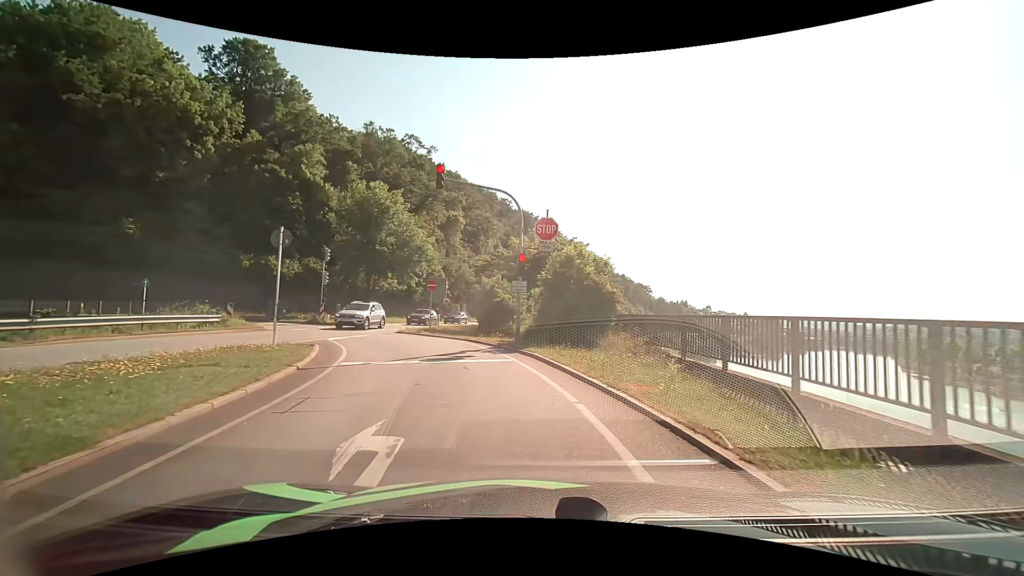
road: primary_link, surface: asphalt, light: Day
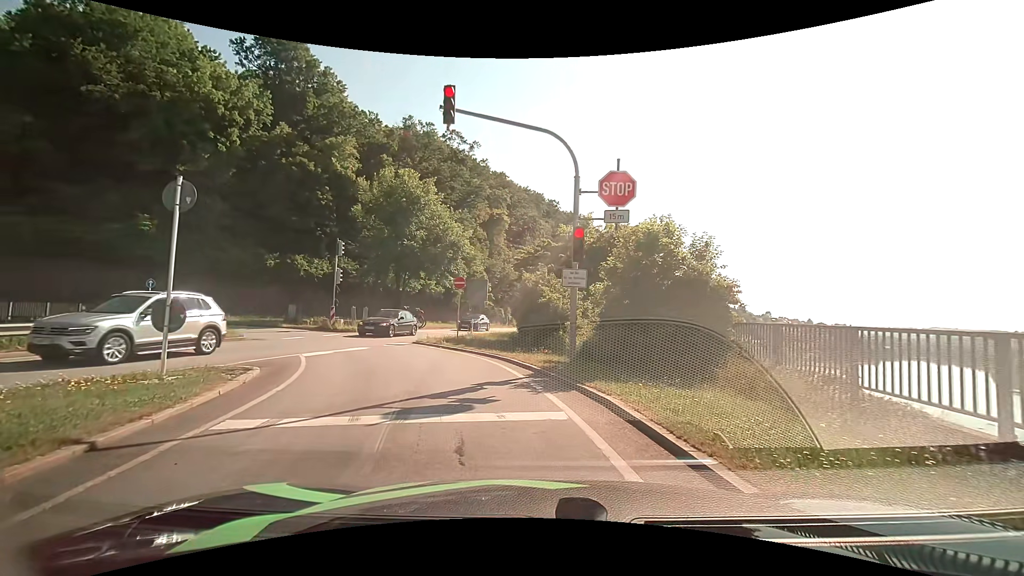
(-0.3, +6.3) m; -5°
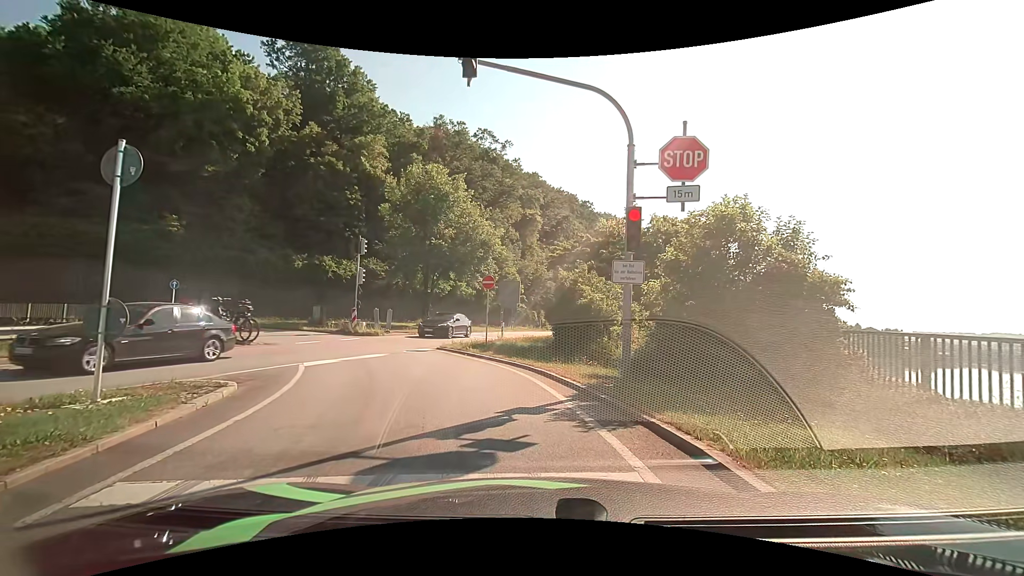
(-0.1, +2.2) m; -3°
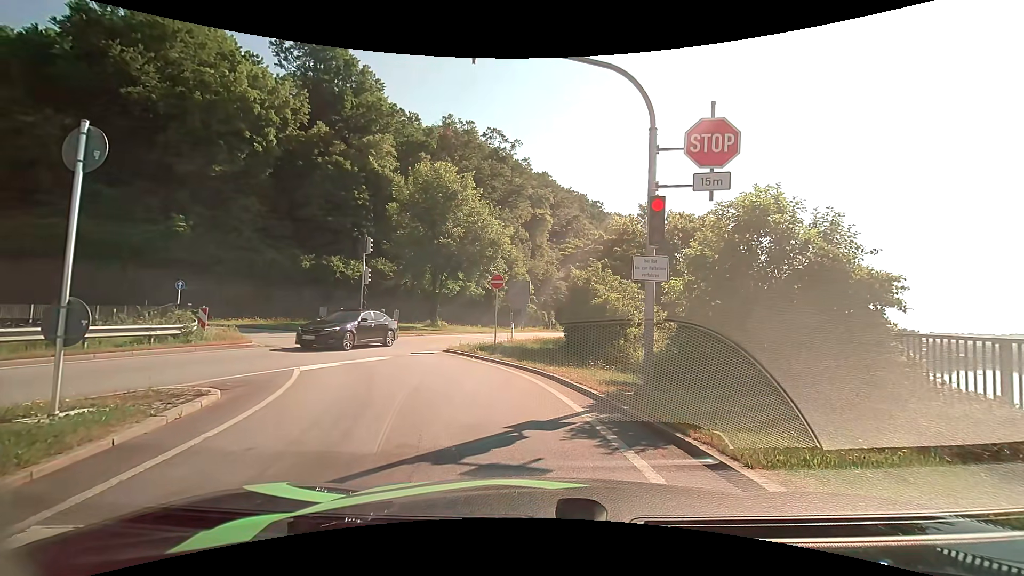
(0.0, +0.9) m; 0°
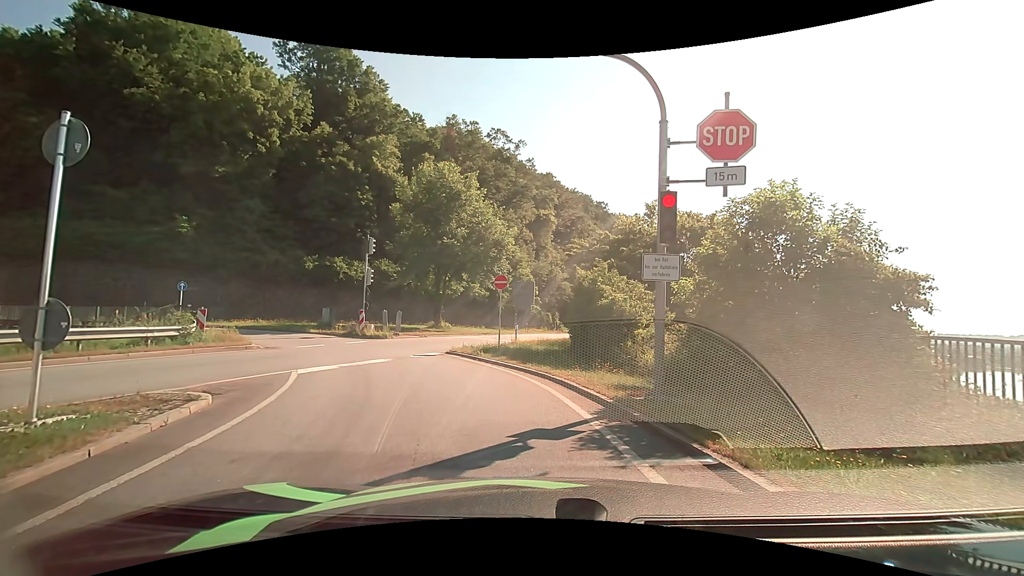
(0.0, +0.4) m; 0°
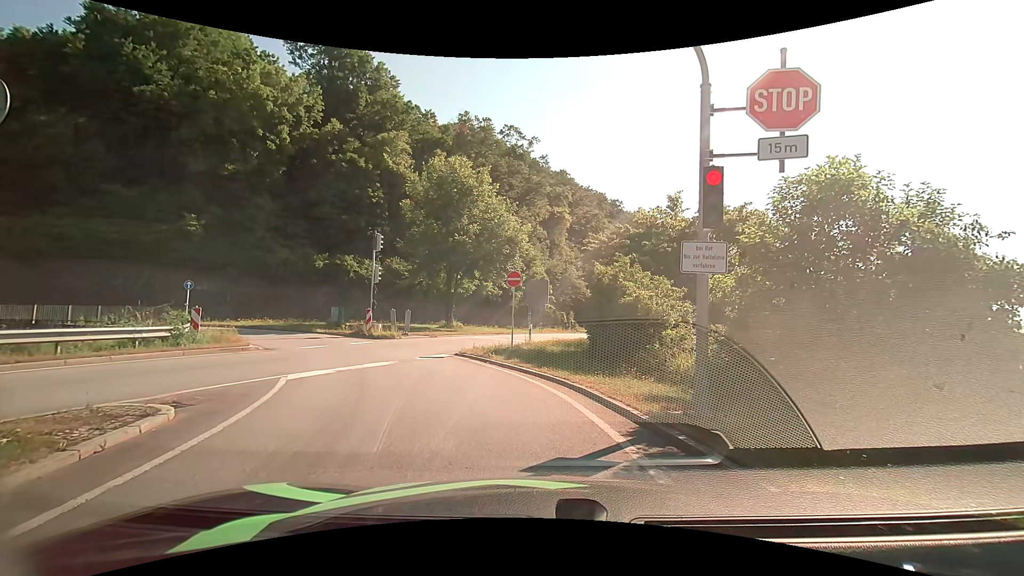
(0.0, +1.2) m; 0°
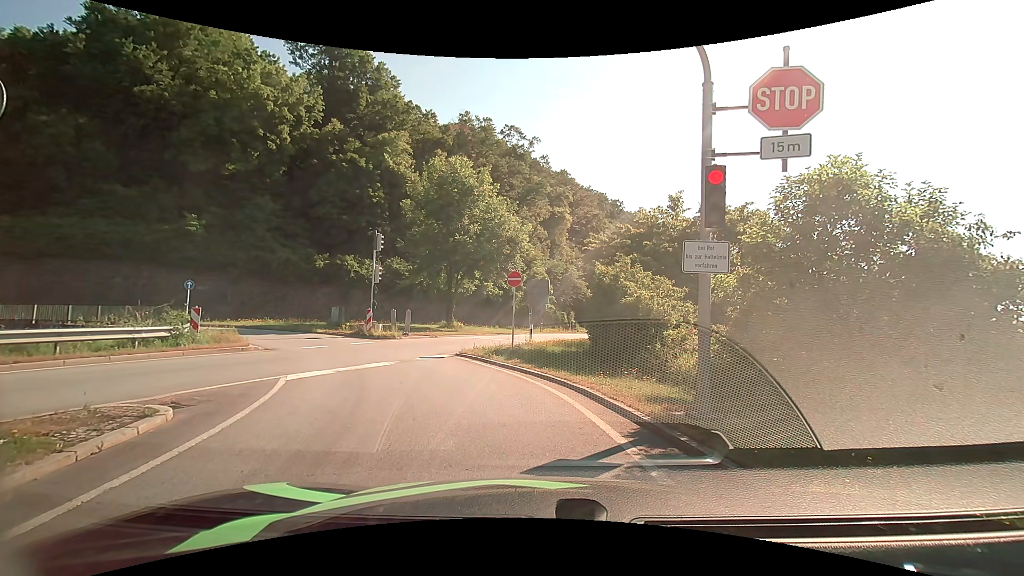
(0.0, +0.1) m; 0°
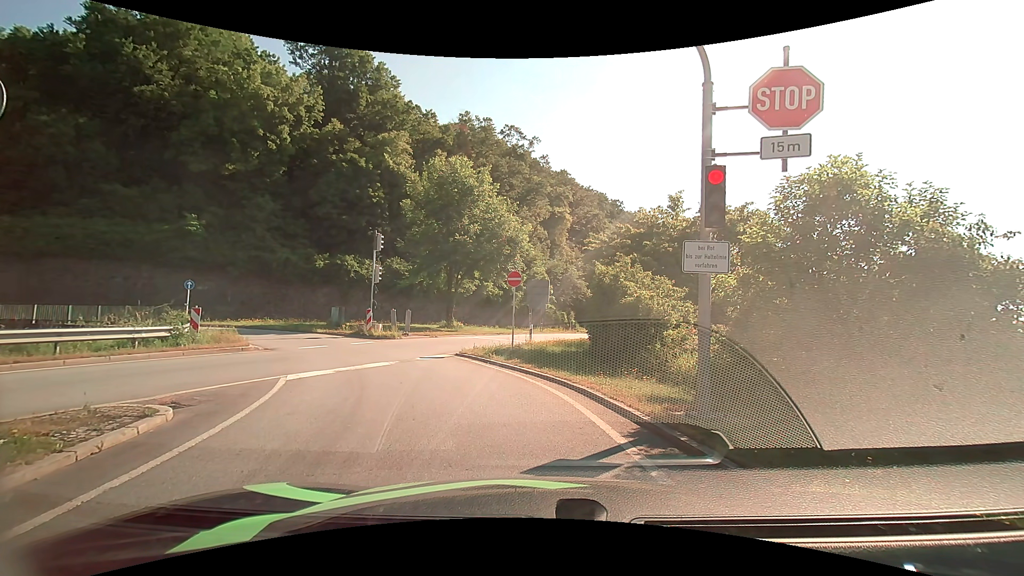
(0.0, 0.0) m; 0°
(-2, +10) (-7, +18) (-14, +25) (-24, +29) (-34, +29) (-43, +27) (-53, +23) (-62, +20) (-72, +17) (-82, +15) m
